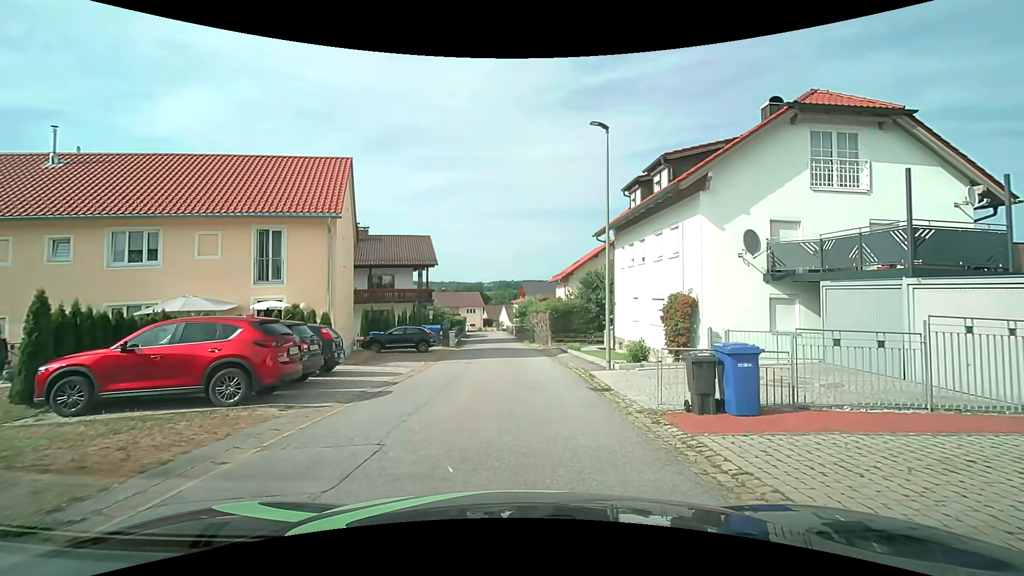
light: Day
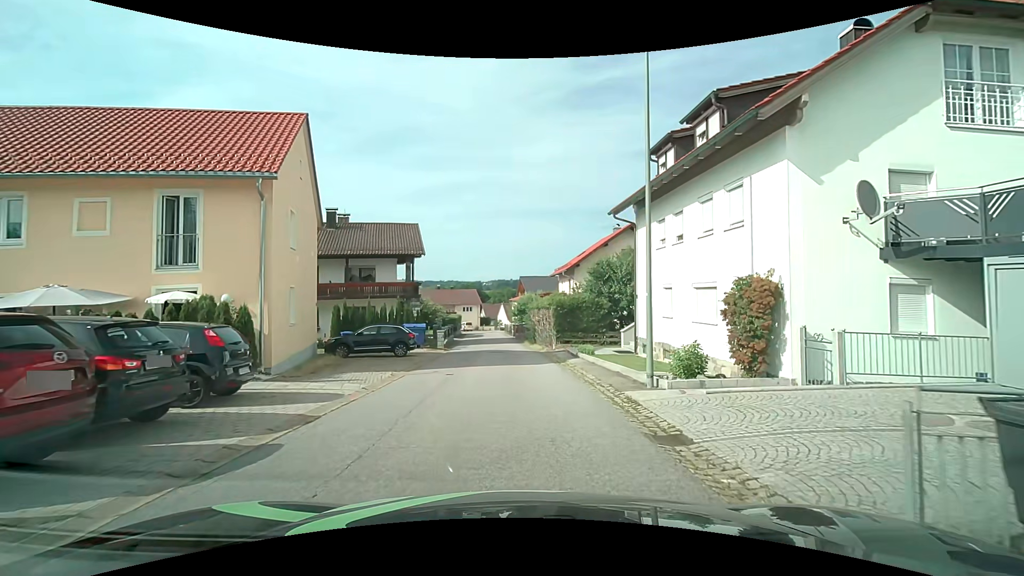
(0.0, +5.3) m; +1°
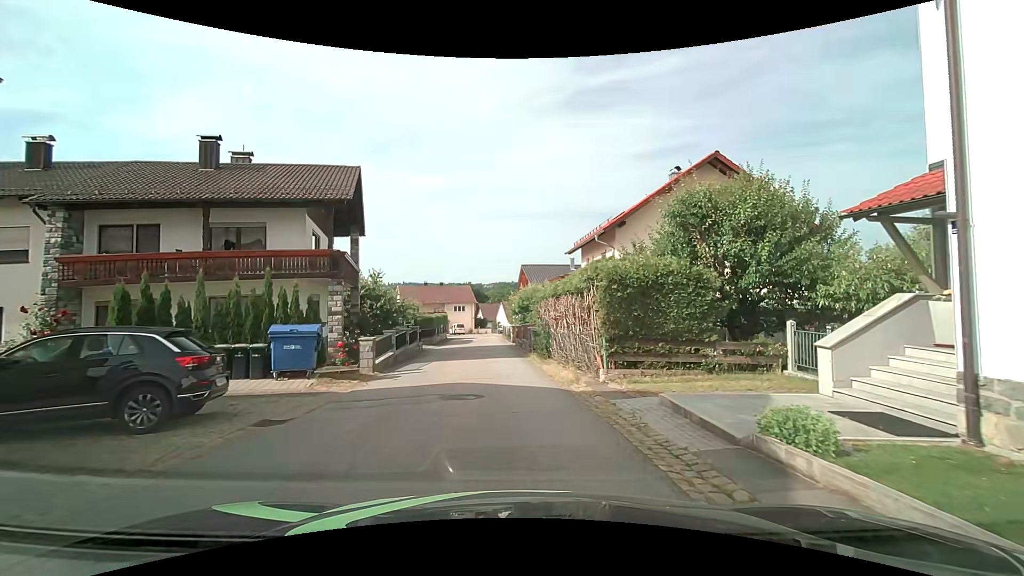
(-0.2, +16.2) m; -2°
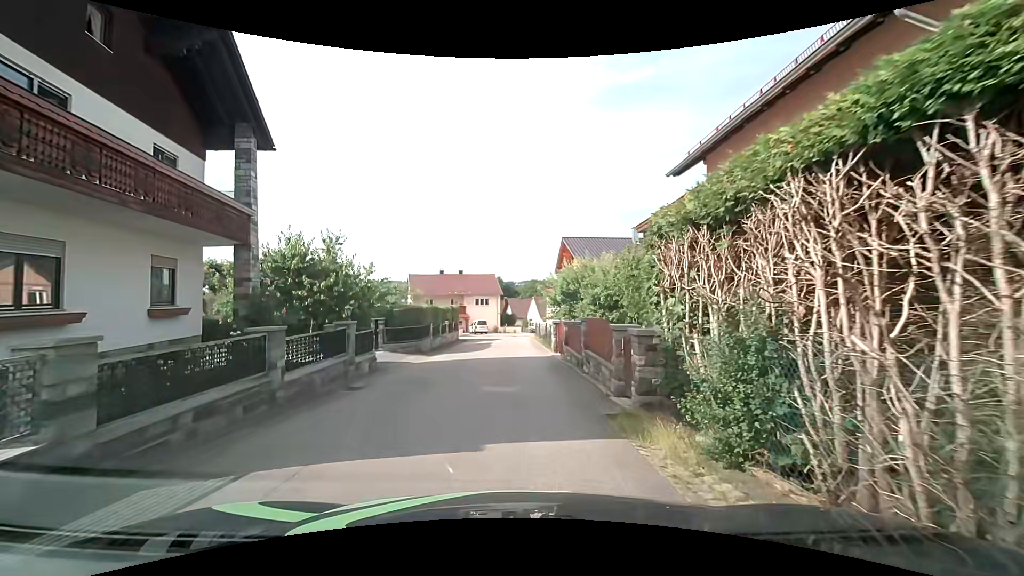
(-0.3, +16.2) m; -3°
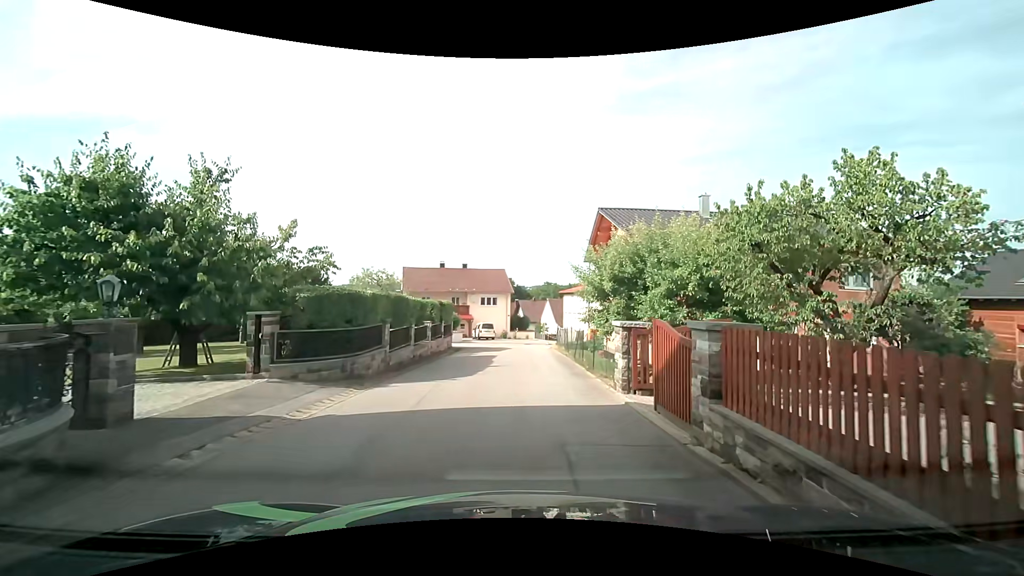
(-0.3, +11.7) m; -1°
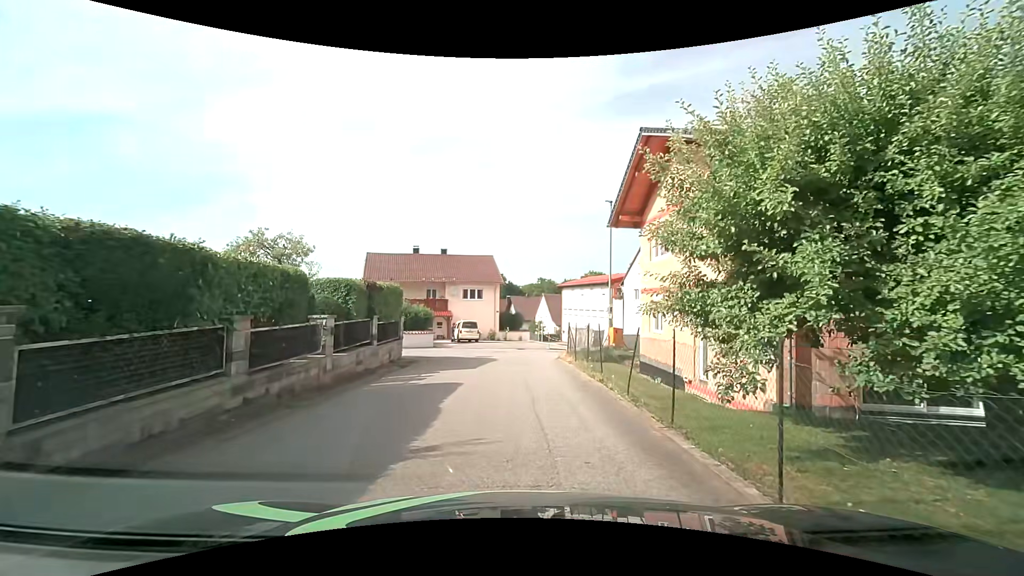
(+0.1, +11.6) m; +1°
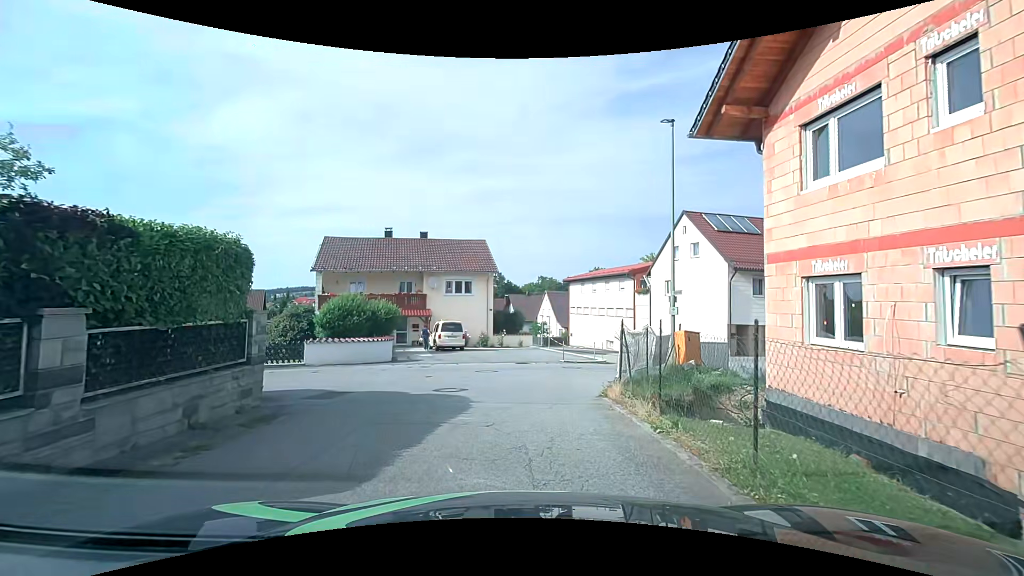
(0.0, +10.8) m; 0°
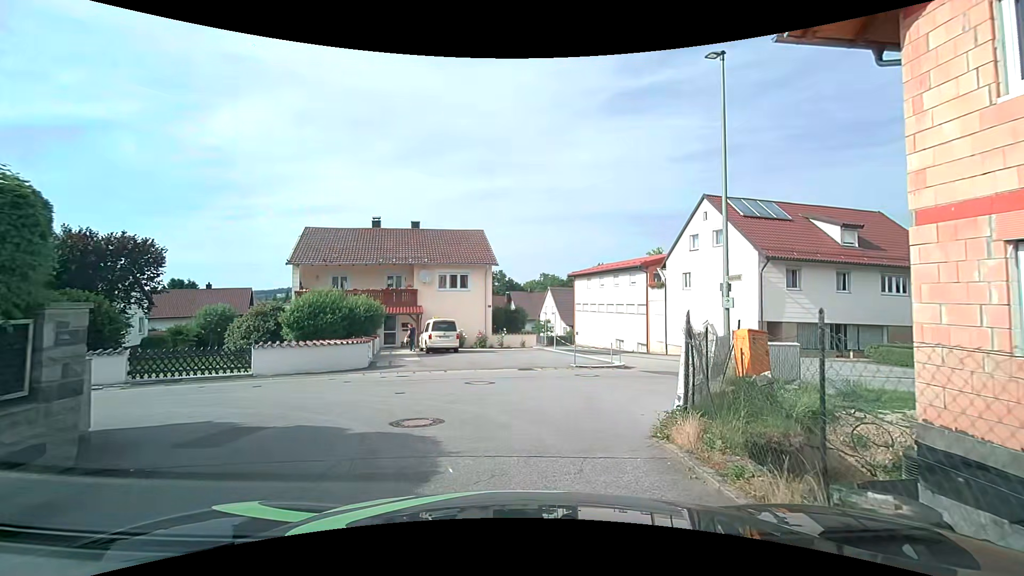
(0.0, +3.8) m; 0°
